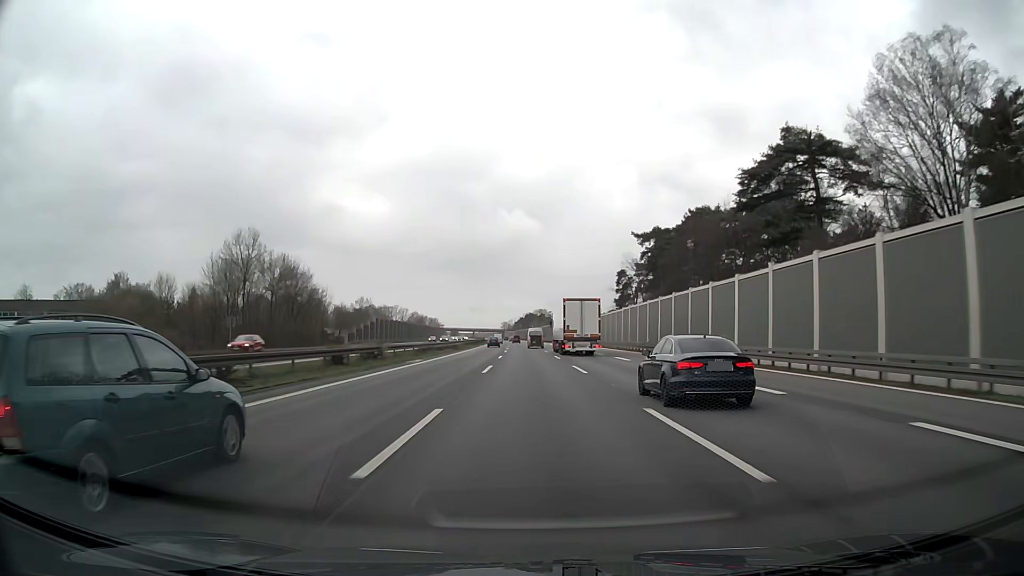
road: motorway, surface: asphalt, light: Day
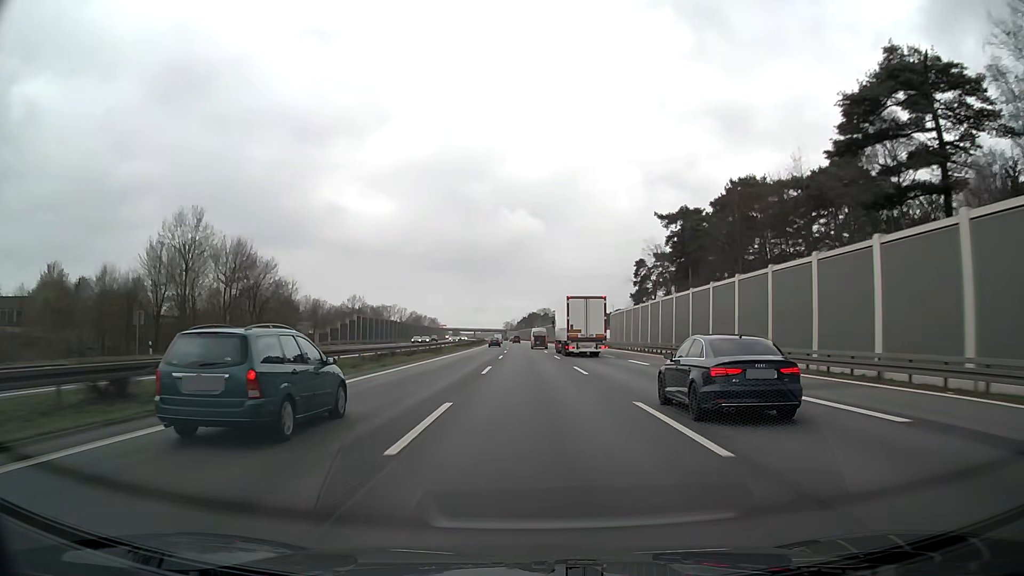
(0.0, +17.8) m; 0°
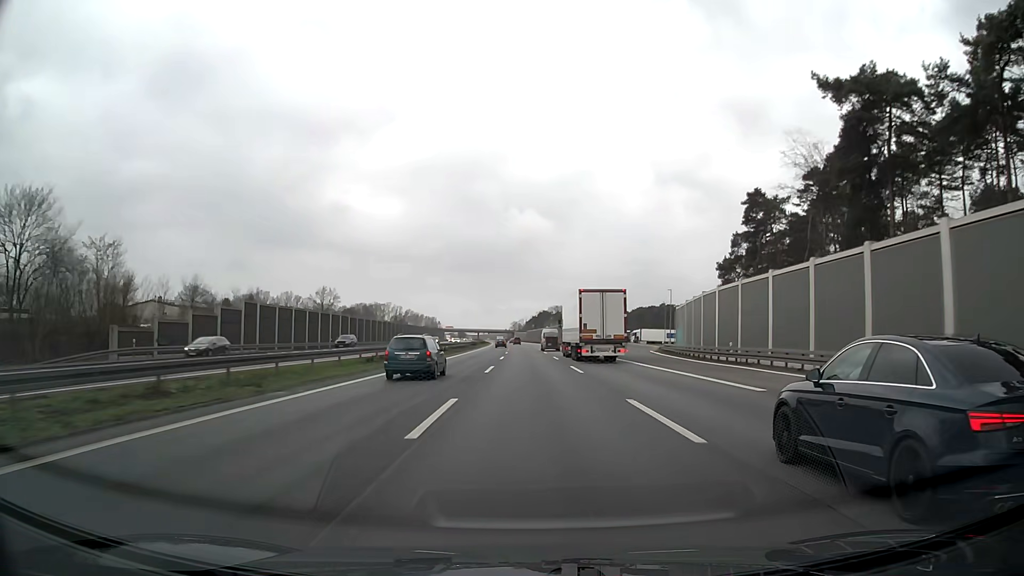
(-0.2, +52.3) m; -1°
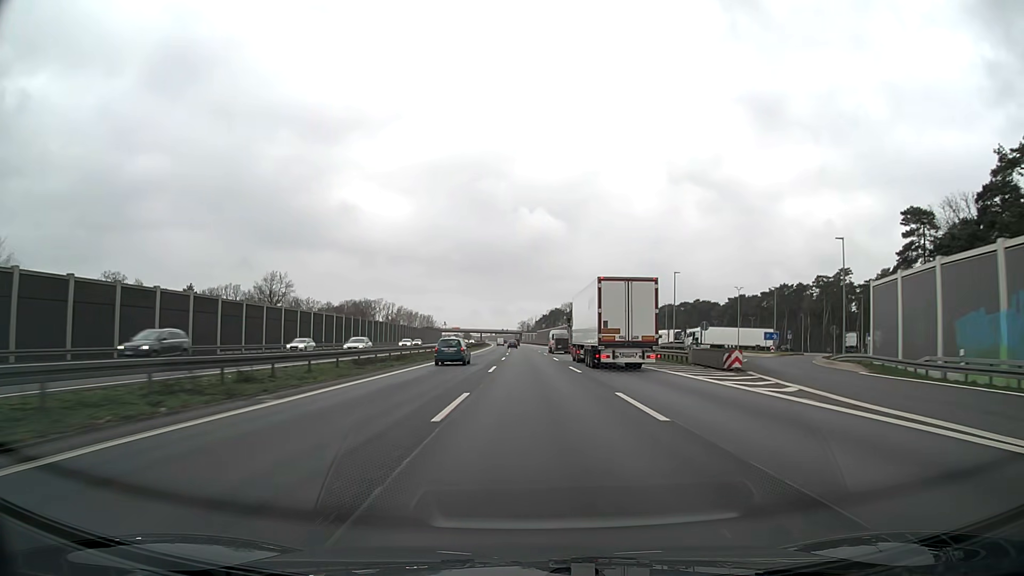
(-0.4, +53.0) m; -1°
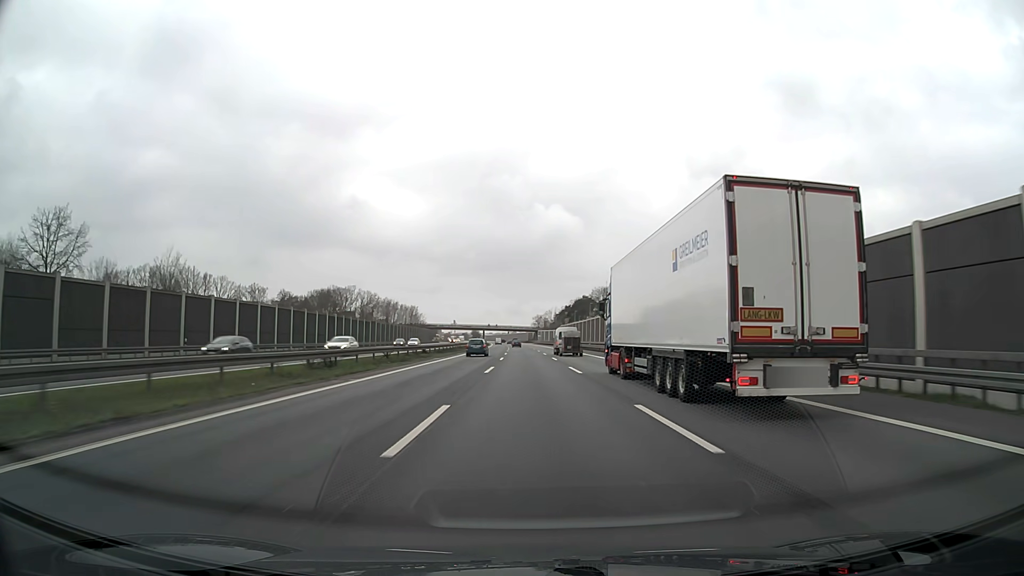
(-0.9, +92.7) m; -1°
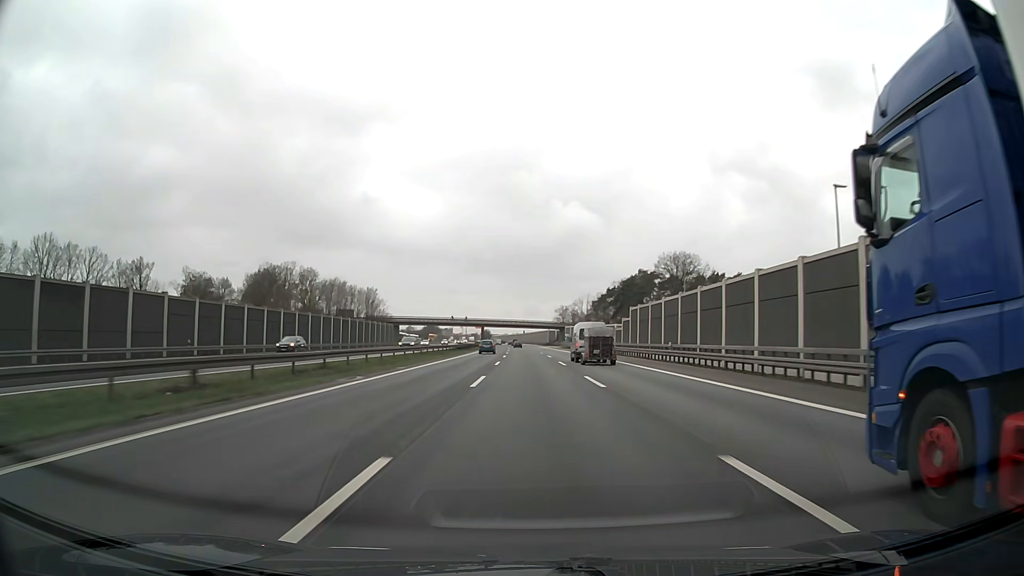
(-1.3, +98.3) m; -2°
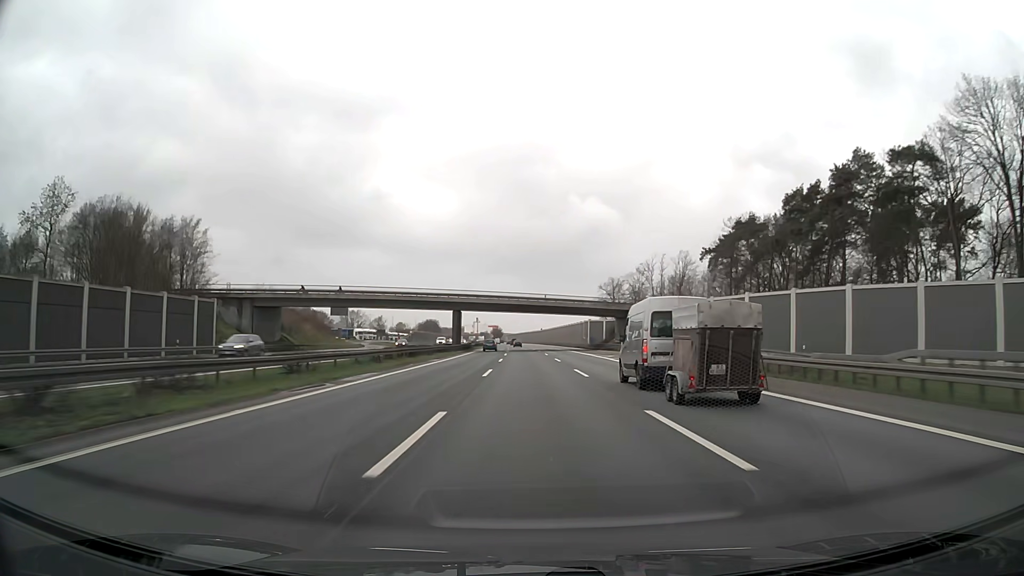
(-1.1, +103.8) m; -1°
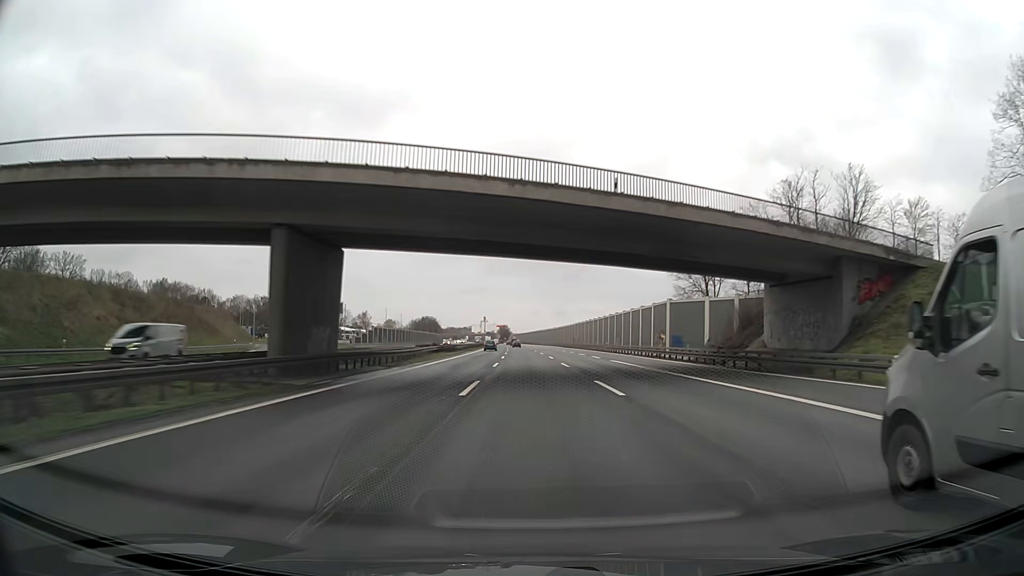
(-0.6, +64.6) m; -1°
(0, +10) (0, +20) (0, +30) (0, +40) (0, +50) (0, +60) (0, +70) (-1, +80) (-1, +90) (-1, +100) m
